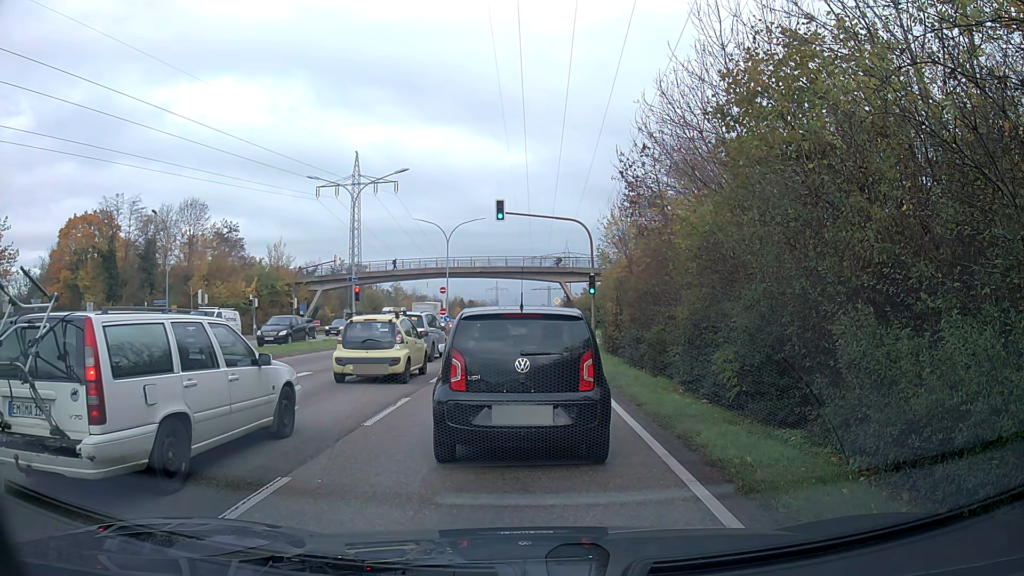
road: primary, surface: asphalt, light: Day
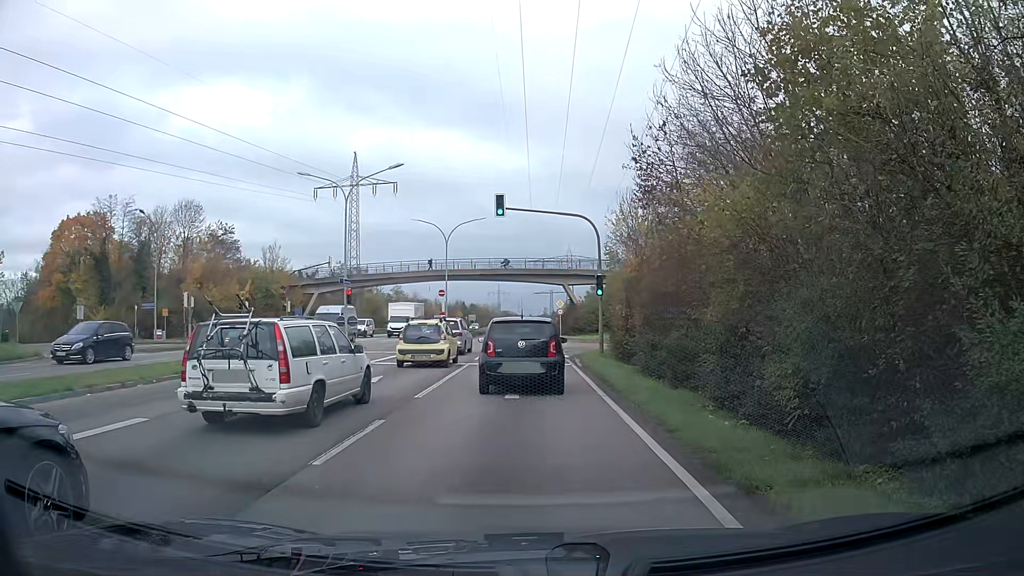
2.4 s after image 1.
(0.0, +2.4) m; 0°
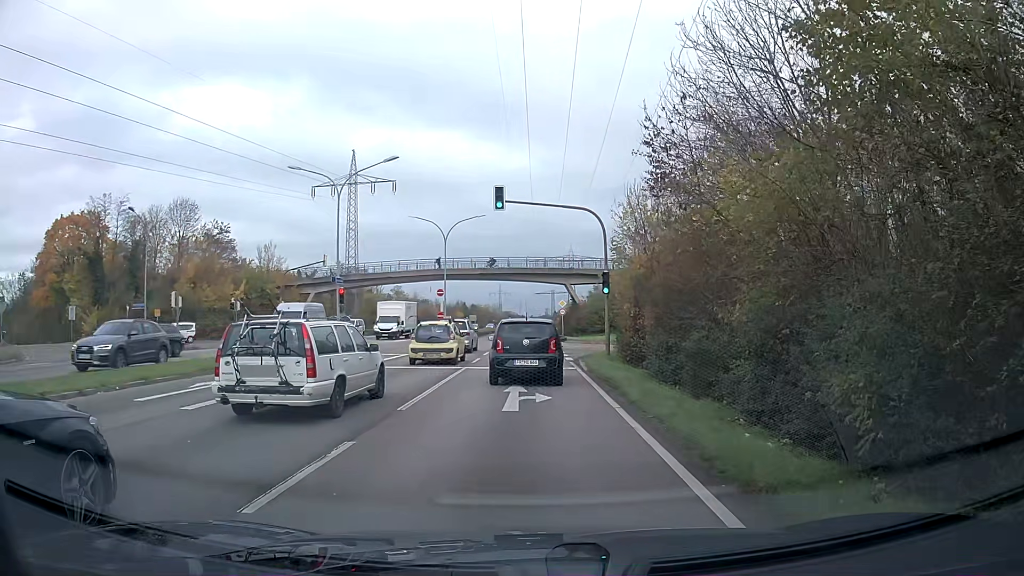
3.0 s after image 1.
(0.0, +1.8) m; 0°
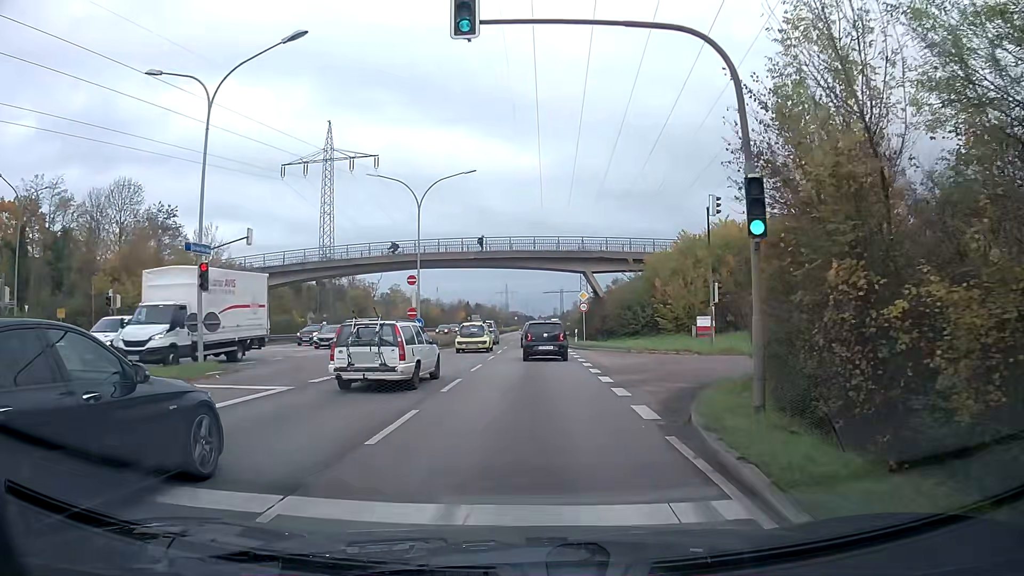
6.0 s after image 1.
(-0.2, +16.7) m; -1°
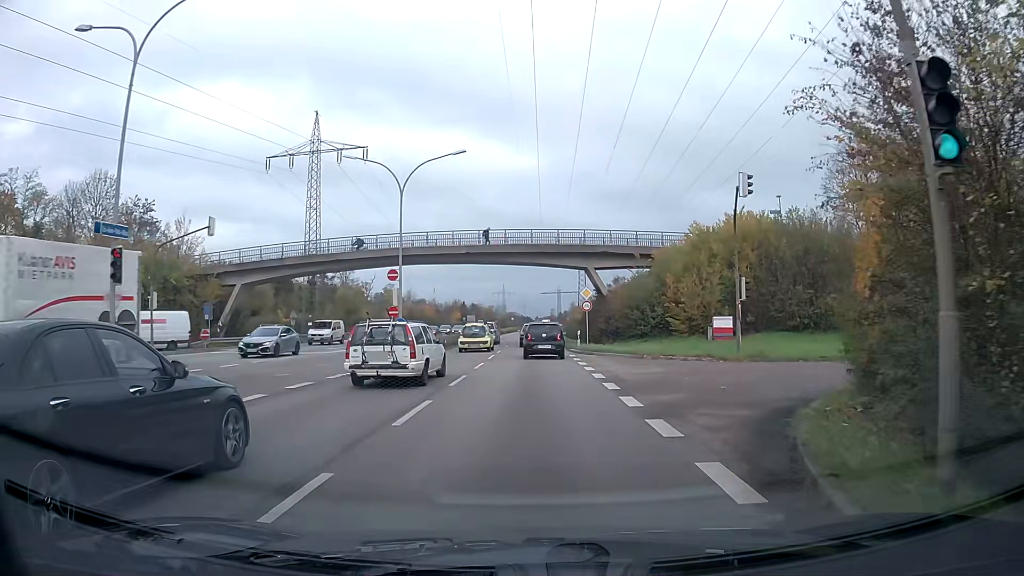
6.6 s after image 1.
(0.0, +4.6) m; 0°
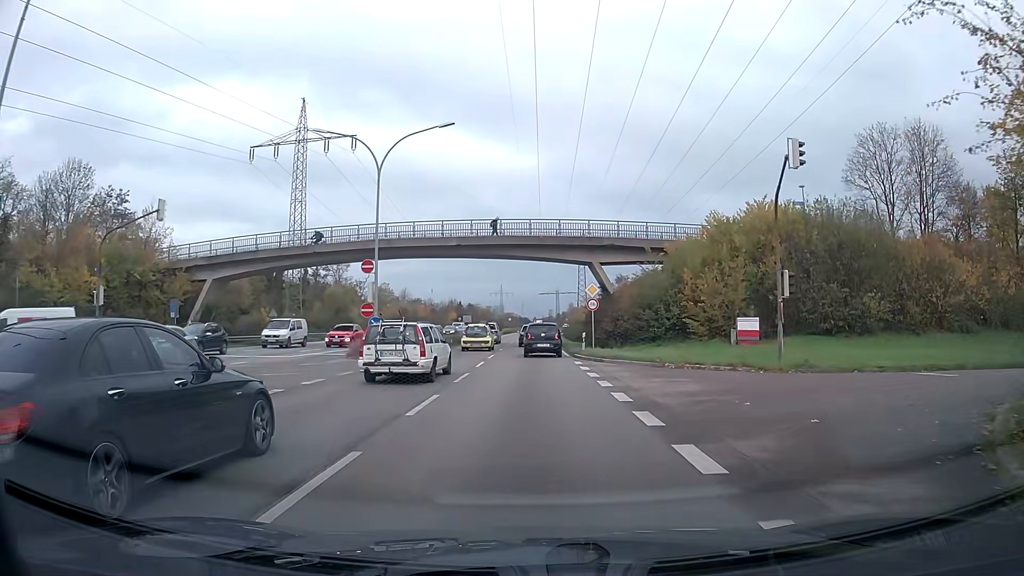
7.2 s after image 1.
(0.0, +5.0) m; 0°
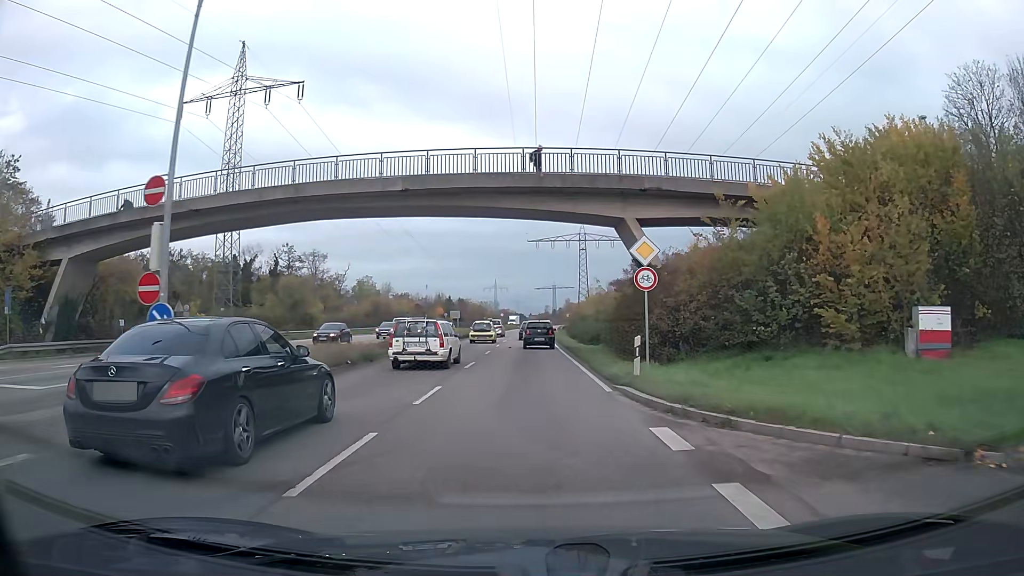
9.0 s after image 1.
(+0.1, +17.3) m; 0°
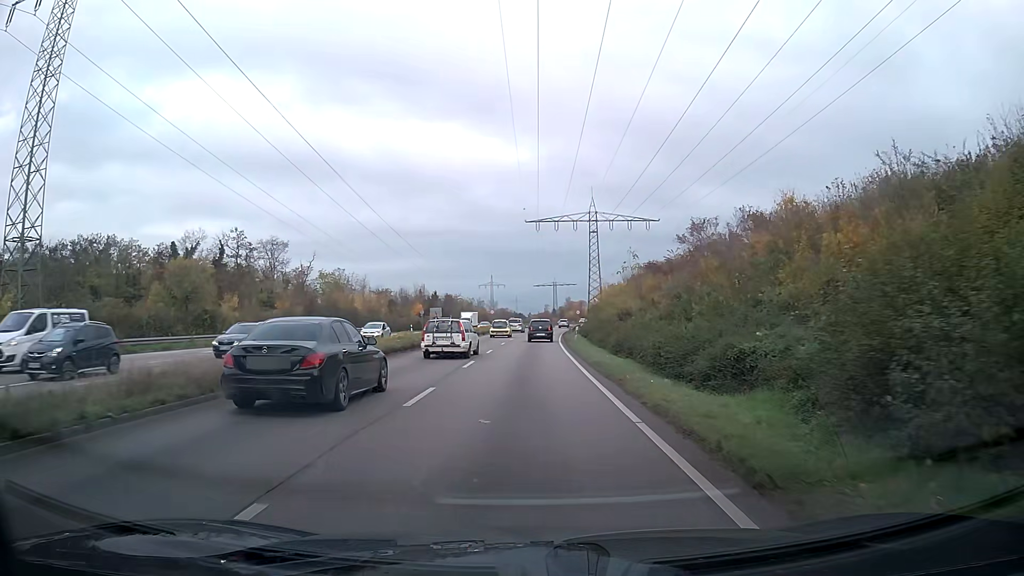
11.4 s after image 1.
(-0.1, +27.7) m; 0°
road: trunk
